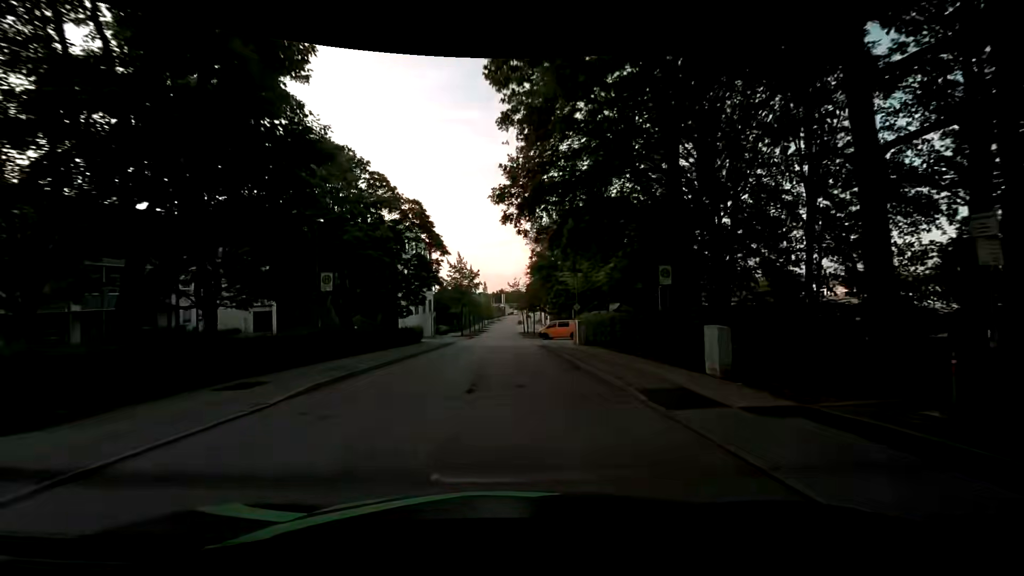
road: residential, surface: asphalt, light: Day
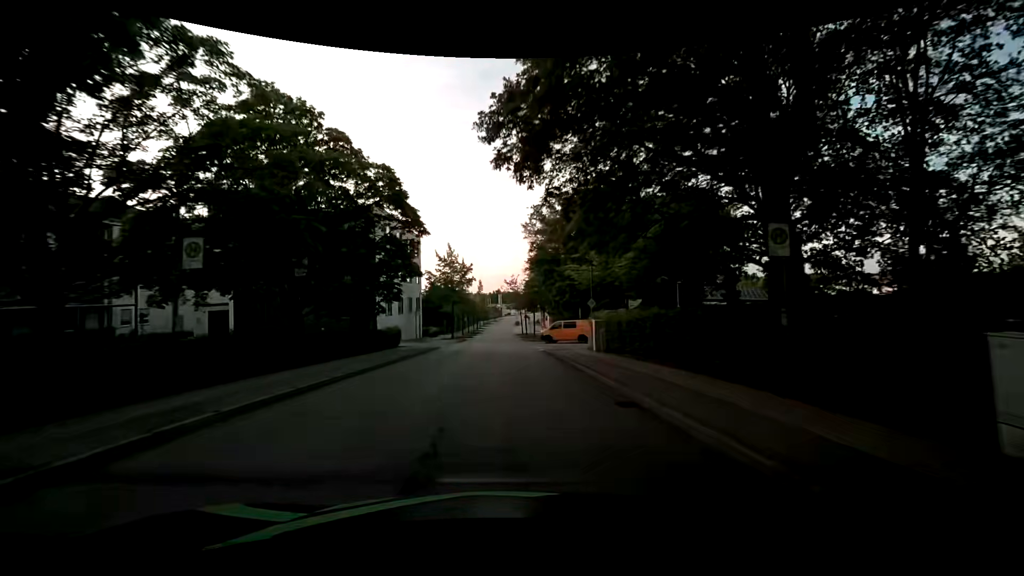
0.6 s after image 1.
(0.0, +7.4) m; +1°
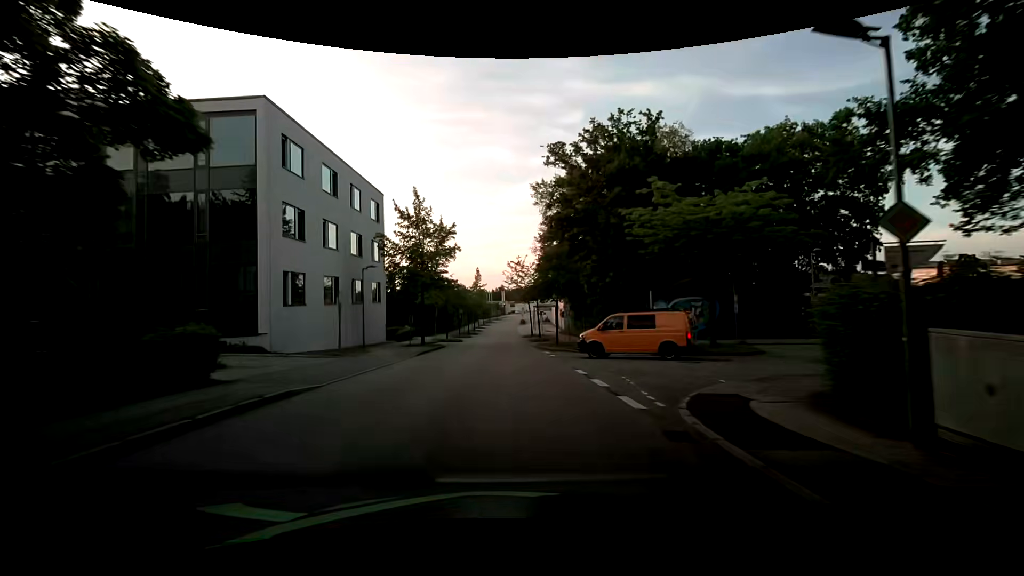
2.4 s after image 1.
(-0.1, +21.8) m; -1°
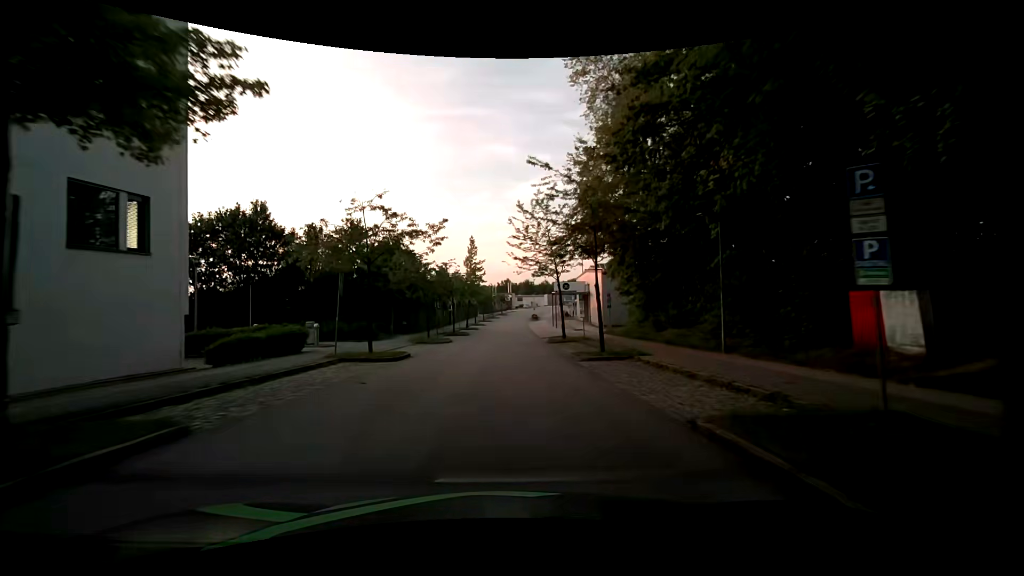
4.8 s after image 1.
(+0.1, +29.3) m; 0°
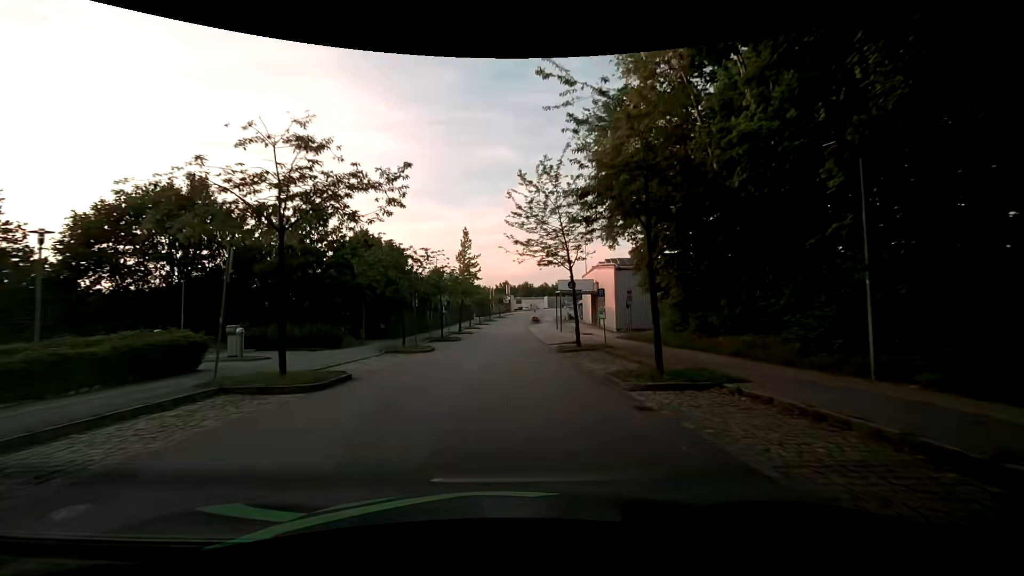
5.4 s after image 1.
(0.0, +7.5) m; +1°
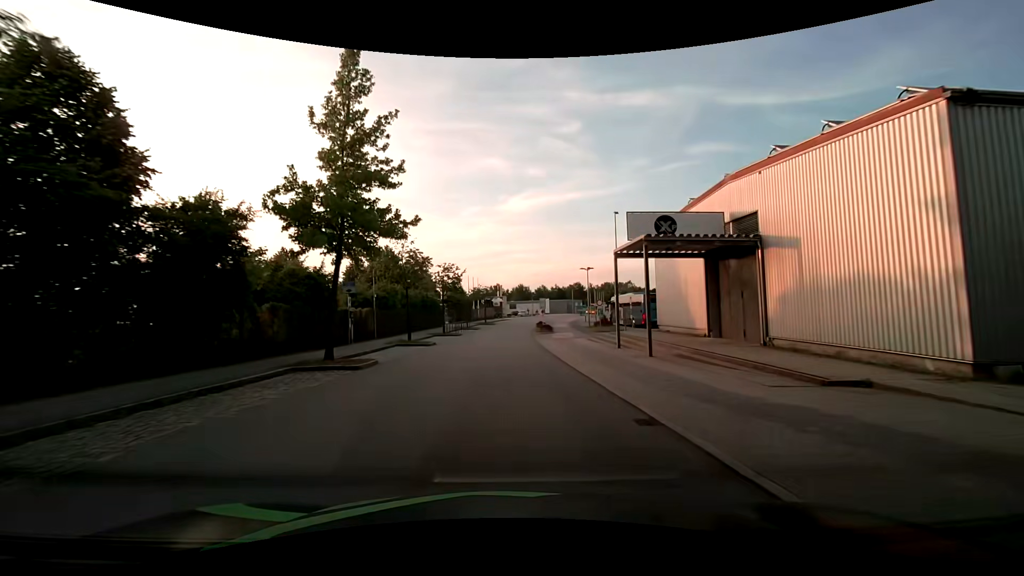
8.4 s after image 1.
(+0.1, +37.6) m; +1°
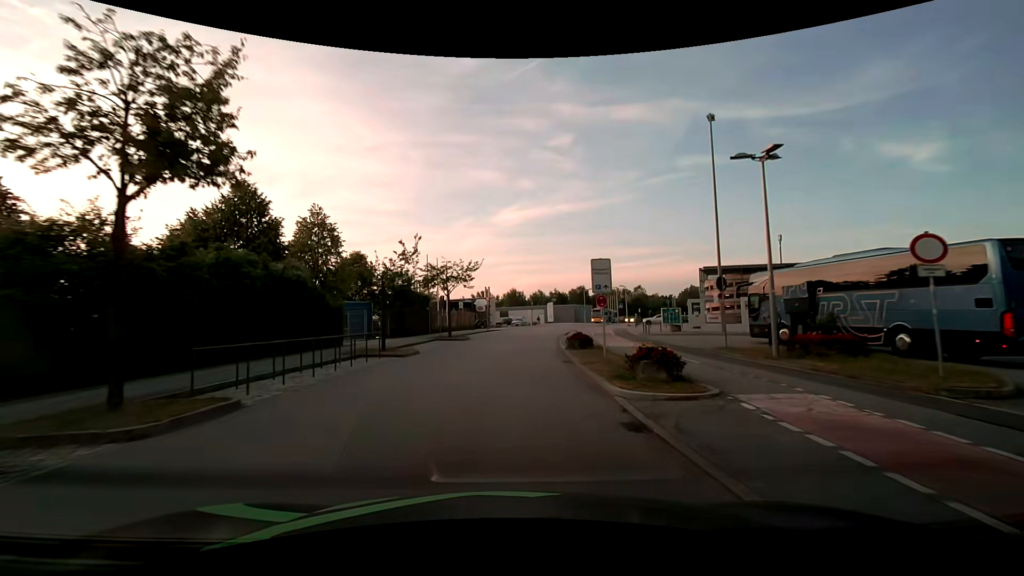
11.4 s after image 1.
(+0.2, +36.7) m; +1°
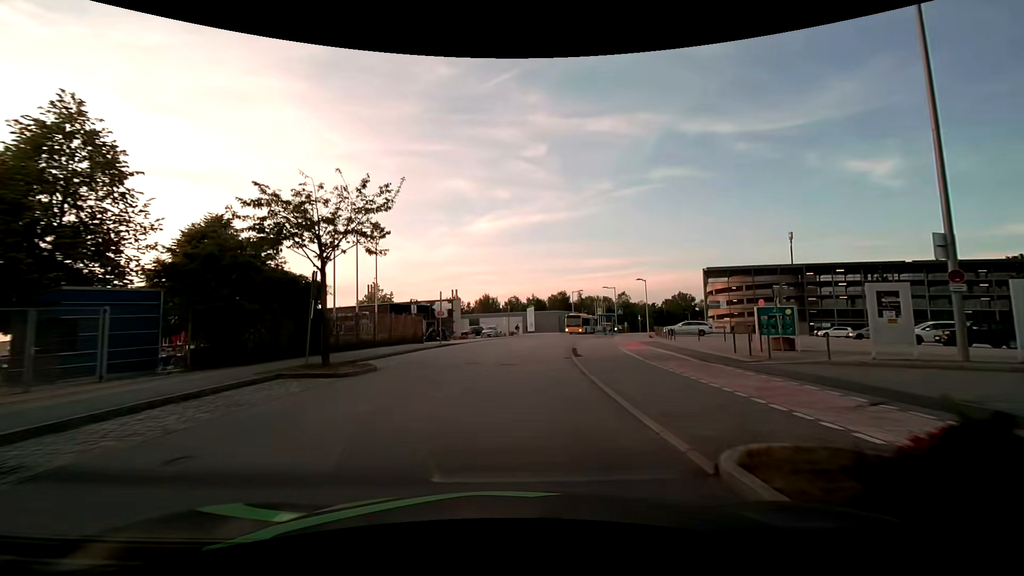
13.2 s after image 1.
(+0.5, +20.3) m; +2°
(0, +10) (+1, +20) (+2, +30) (+4, +40) (+6, +50) (+8, +59) (+11, +69) (+15, +78) (+18, +87) (+23, +96) m
